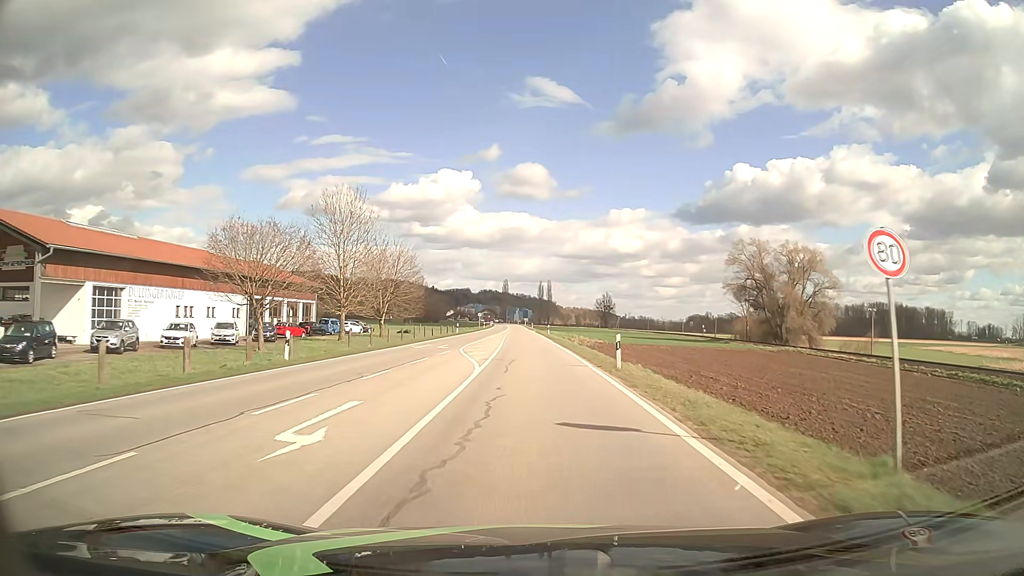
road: secondary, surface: asphalt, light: Day
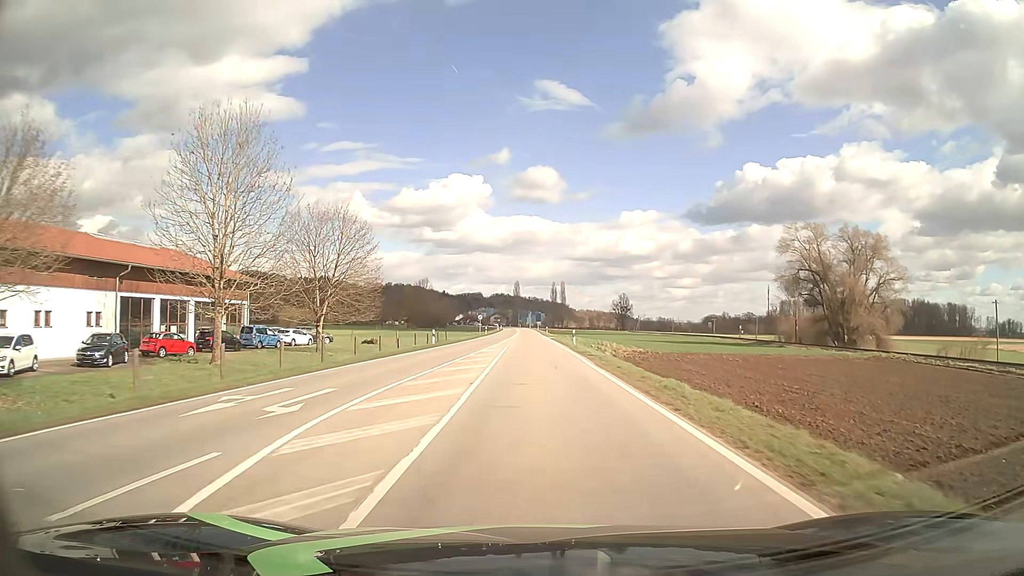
(-0.2, +23.7) m; -1°
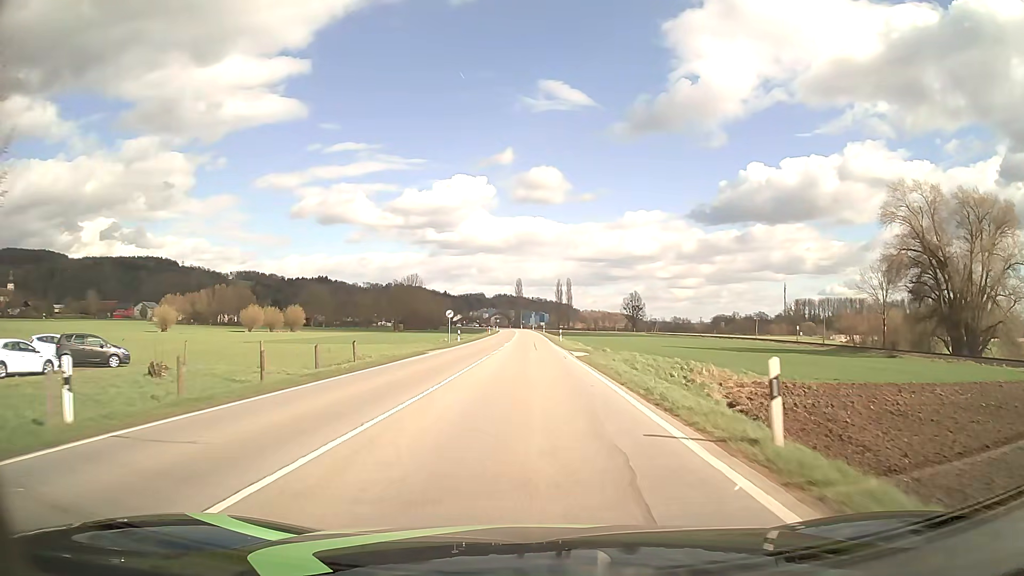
(0.0, +36.2) m; 0°
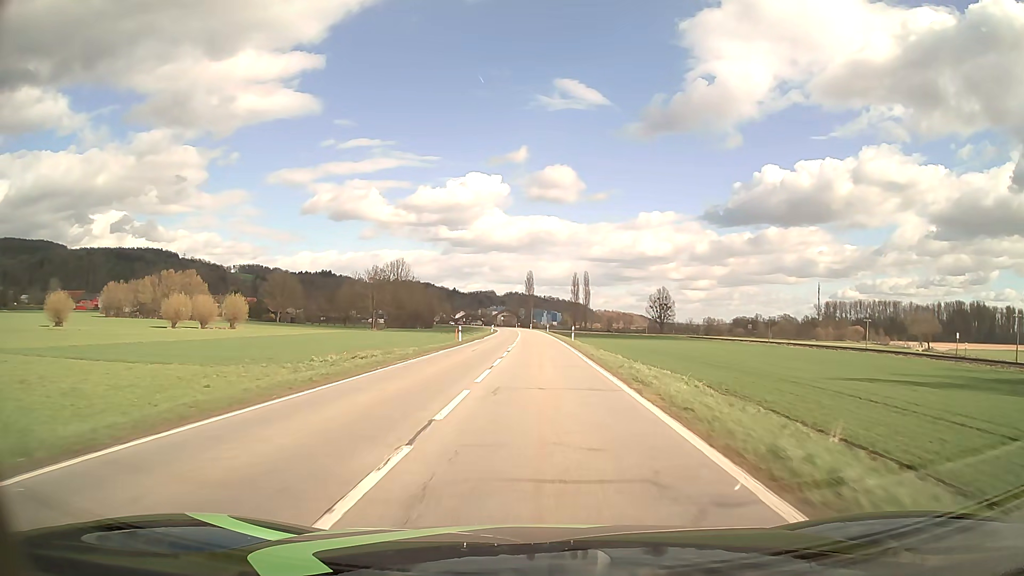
(-0.6, +52.7) m; -1°
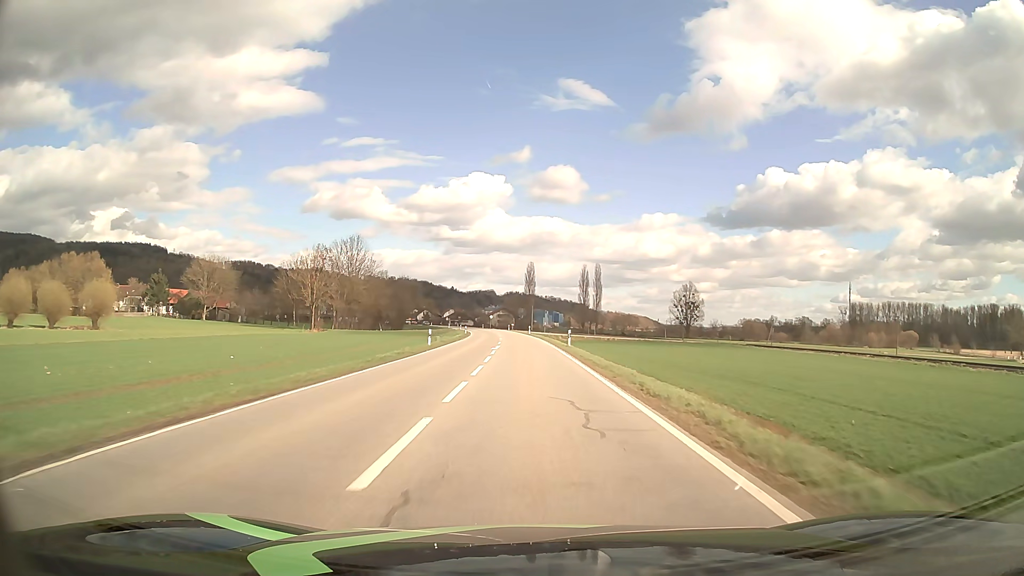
(+0.1, +58.3) m; 0°
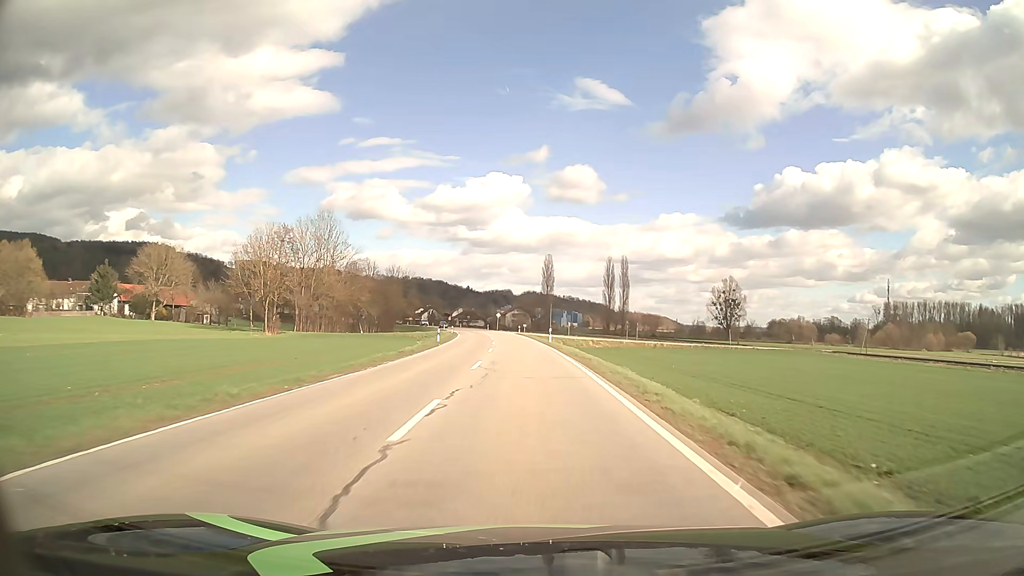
(-0.4, +36.2) m; -2°
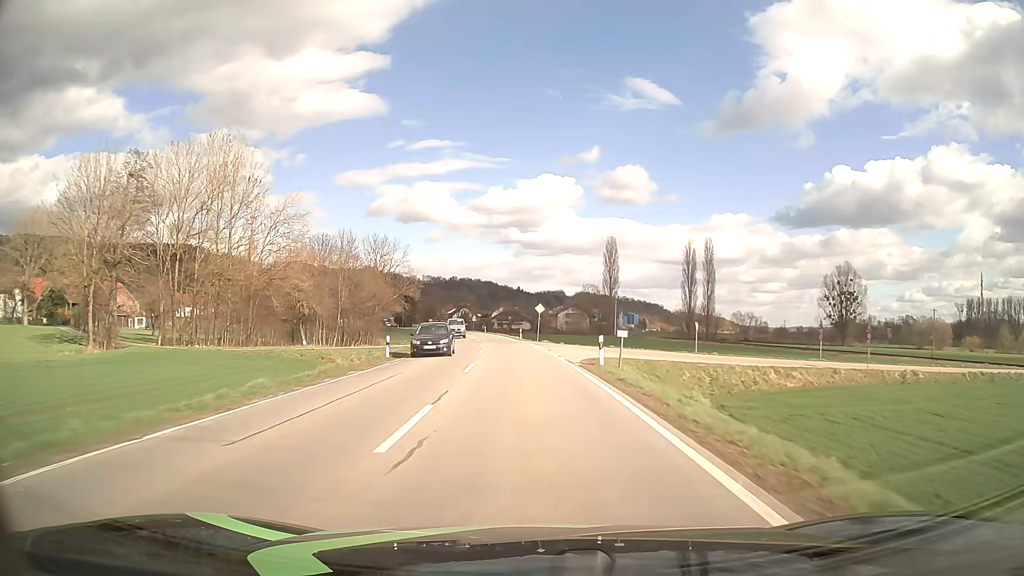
(-2.2, +61.3) m; -5°
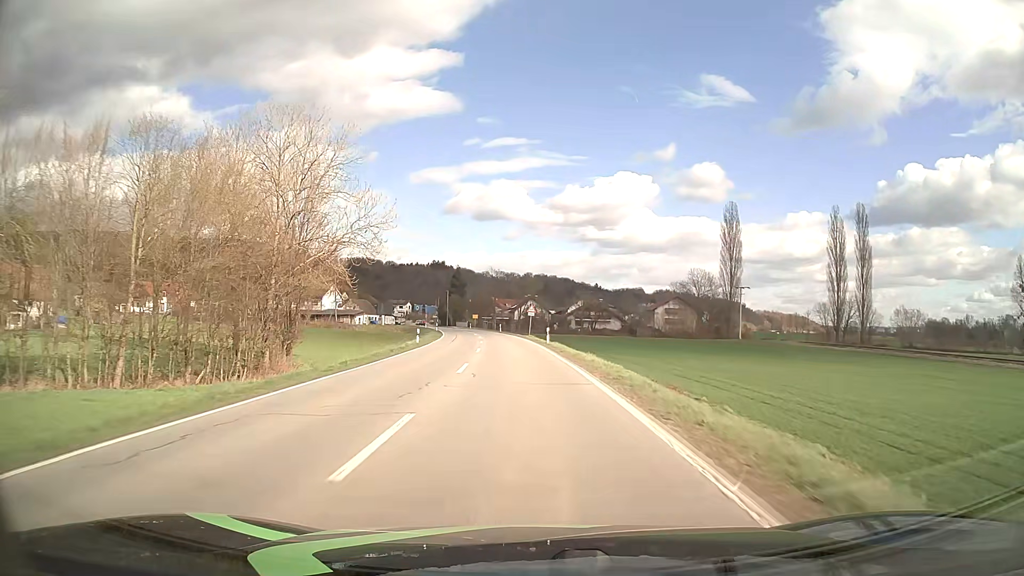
(-3.4, +62.0) m; -6°
(0, +10) (0, +20) (-1, +30) (-1, +40) (-2, +50) (-3, +60) (-4, +70) (-6, +80) (-7, +90) (-9, +99) m
